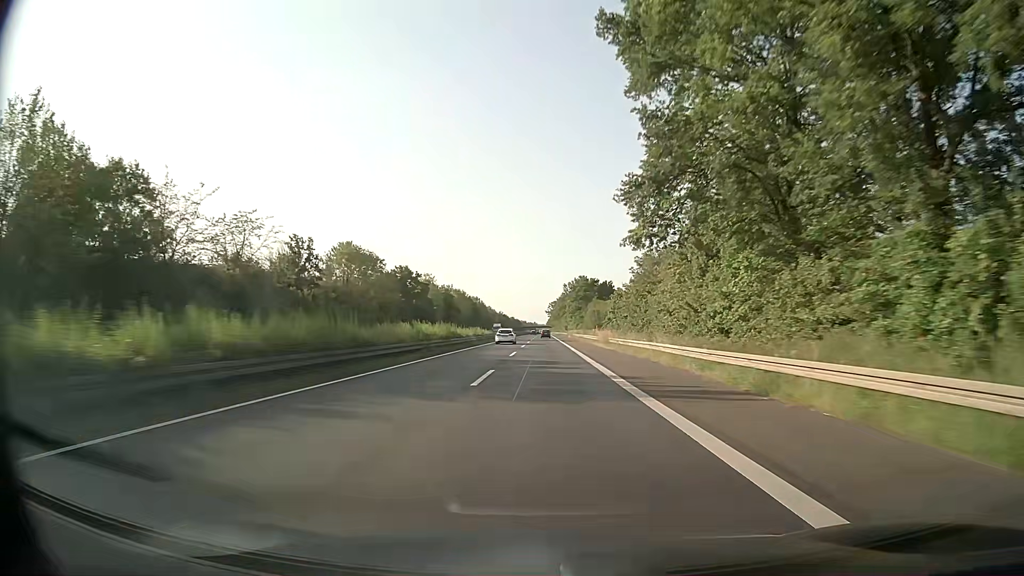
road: trunk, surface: asphalt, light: Day
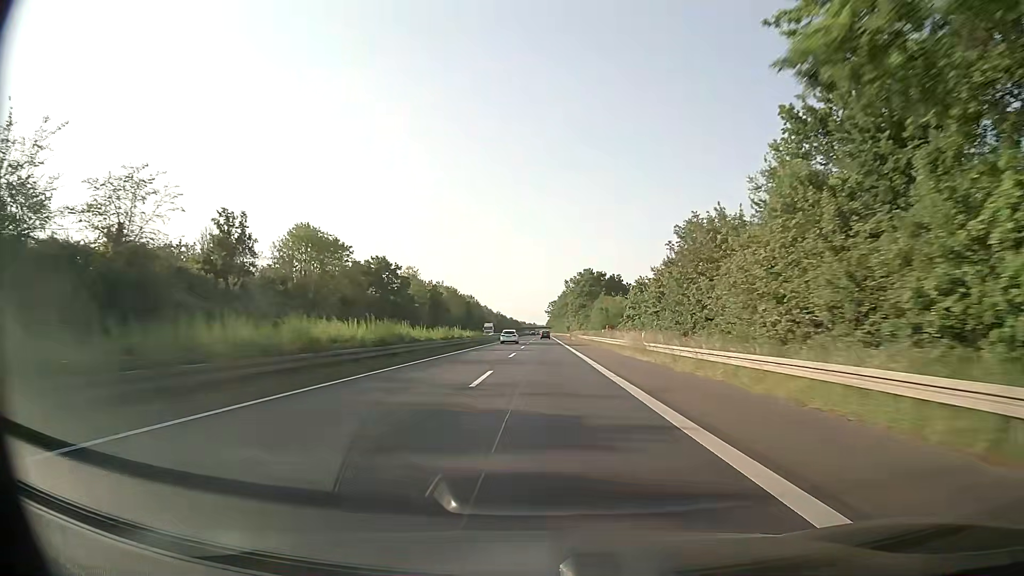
(+0.1, +18.2) m; +1°
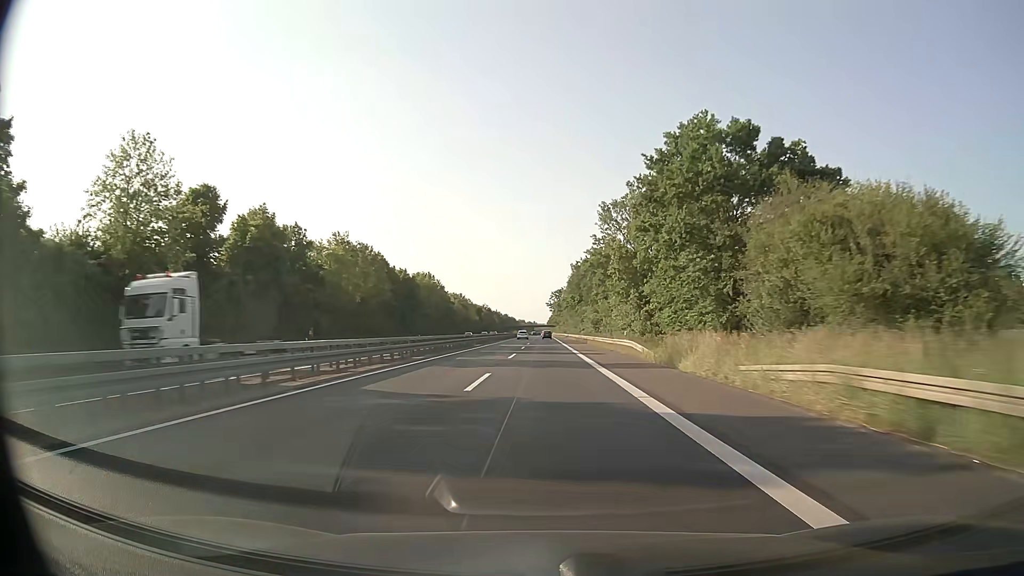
(-0.5, +91.3) m; 0°
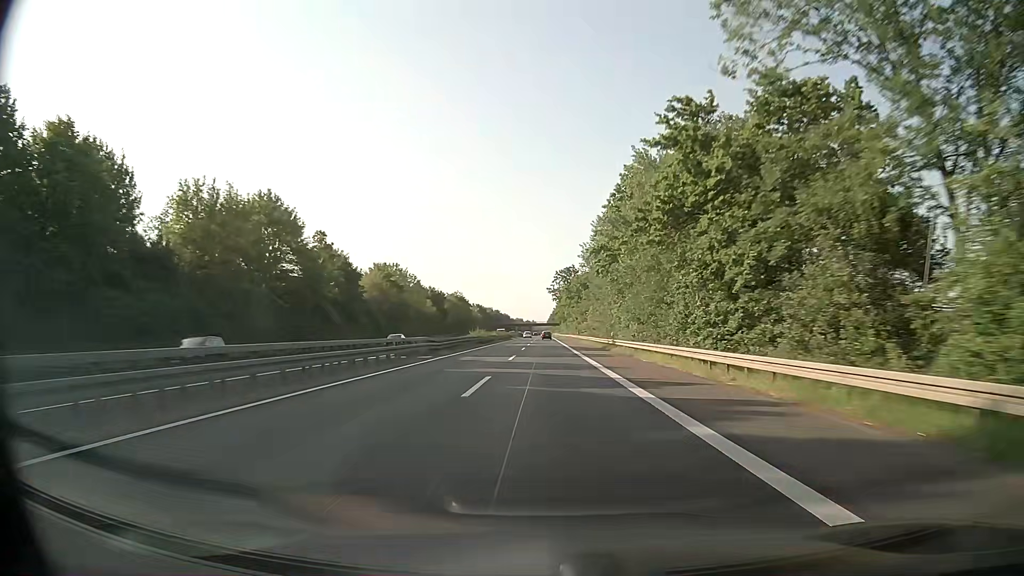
(-0.1, +91.4) m; 0°
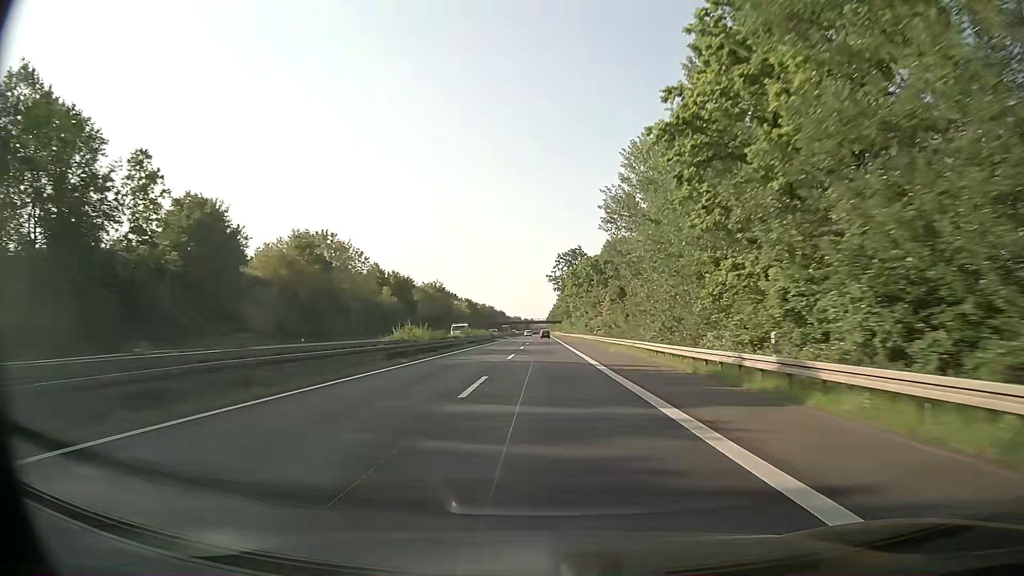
(+0.2, +36.6) m; 0°
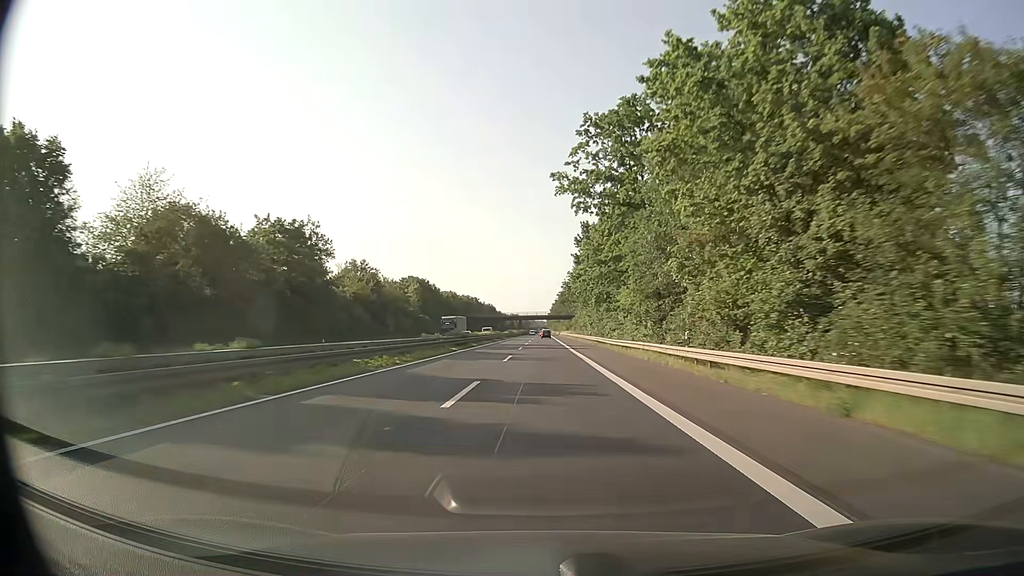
(+0.1, +91.8) m; 0°
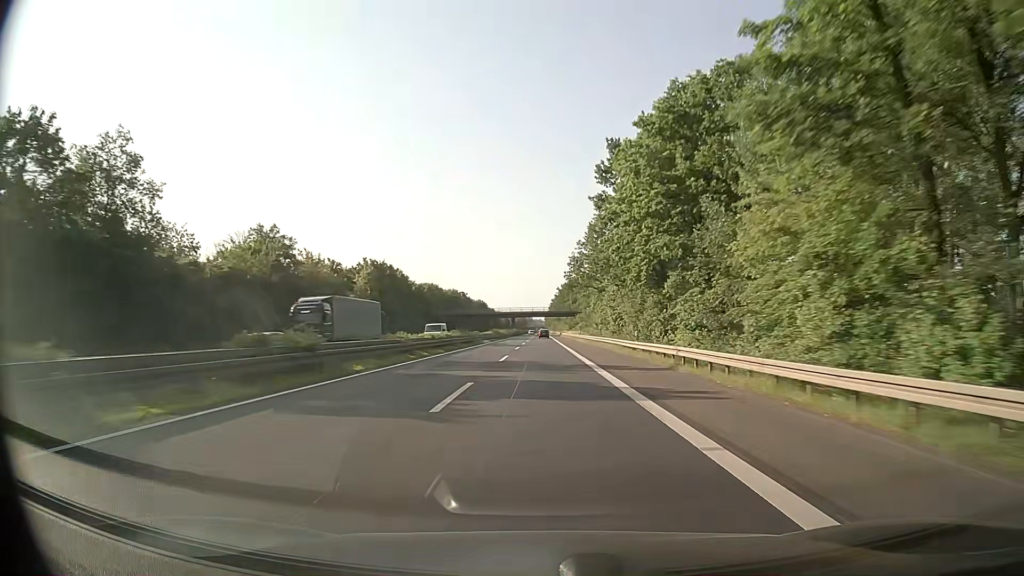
(+0.1, +36.8) m; 0°
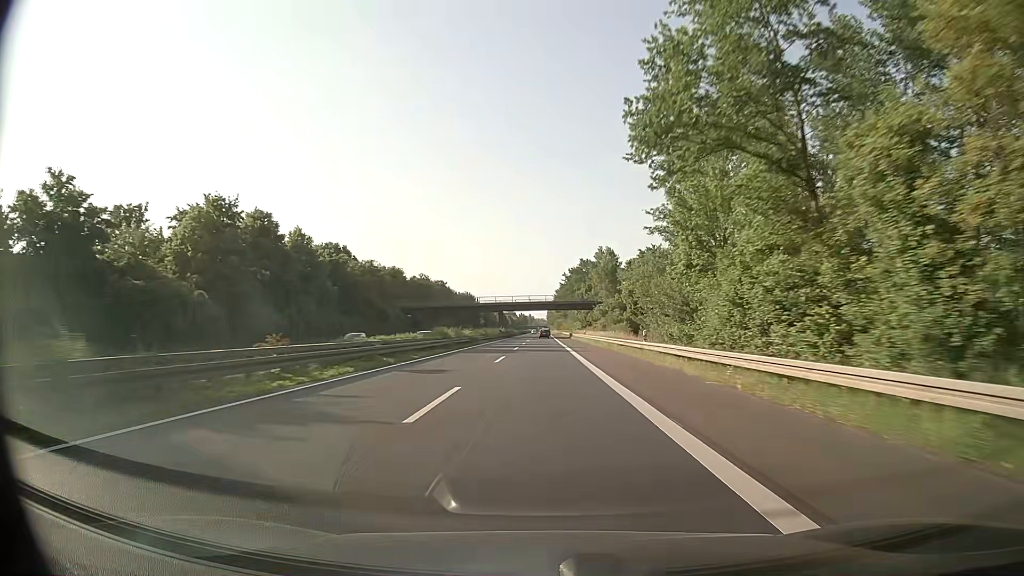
(0.0, +55.3) m; 0°
(0, +10) (0, +20) (0, +30) (0, +40) (0, +50) (0, +60) (0, +70) (0, +80) (0, +90) (0, +100) m
